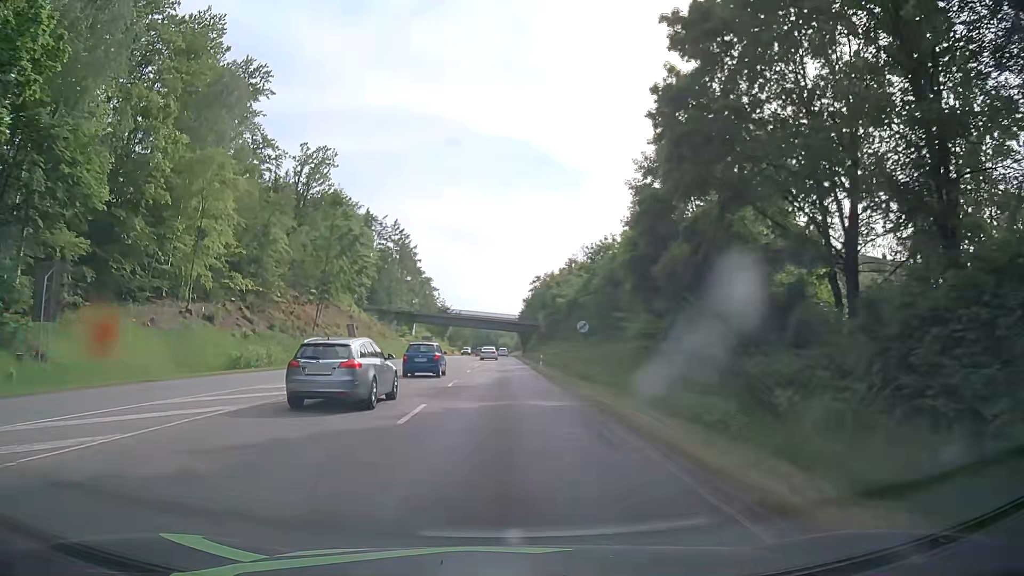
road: secondary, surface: asphalt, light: Day
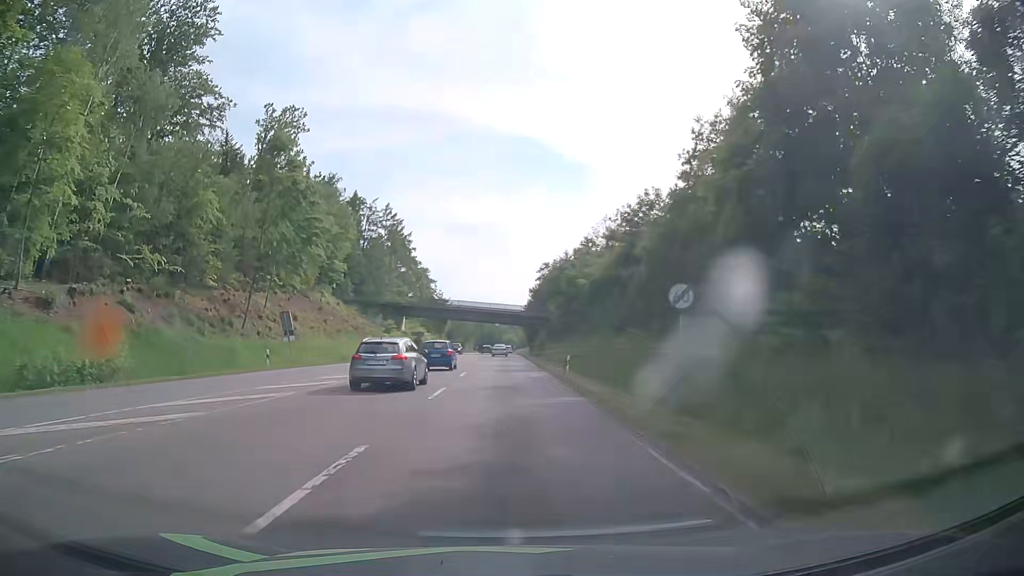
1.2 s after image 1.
(0.0, +18.4) m; 0°
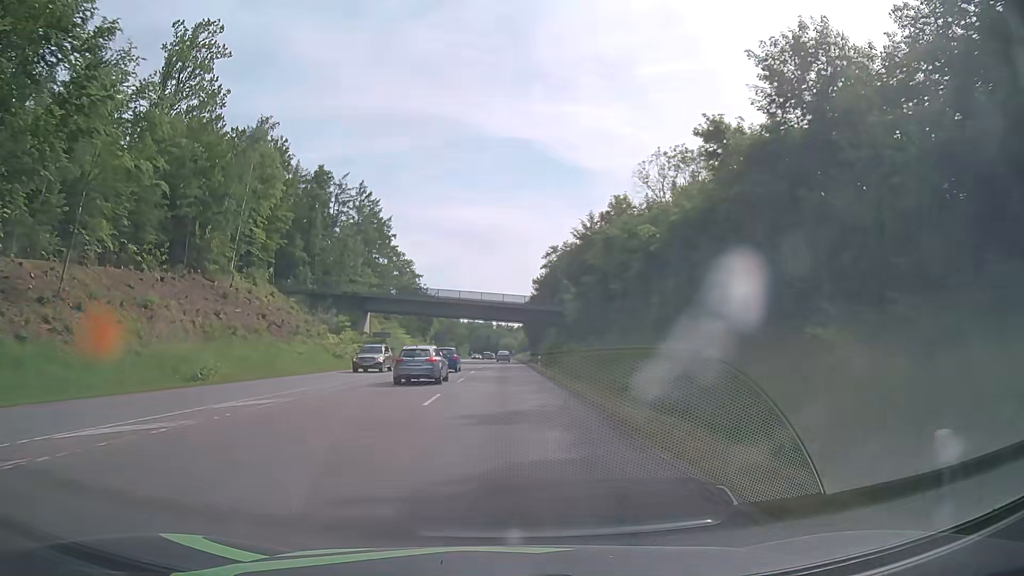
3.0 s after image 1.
(-0.1, +28.4) m; 0°
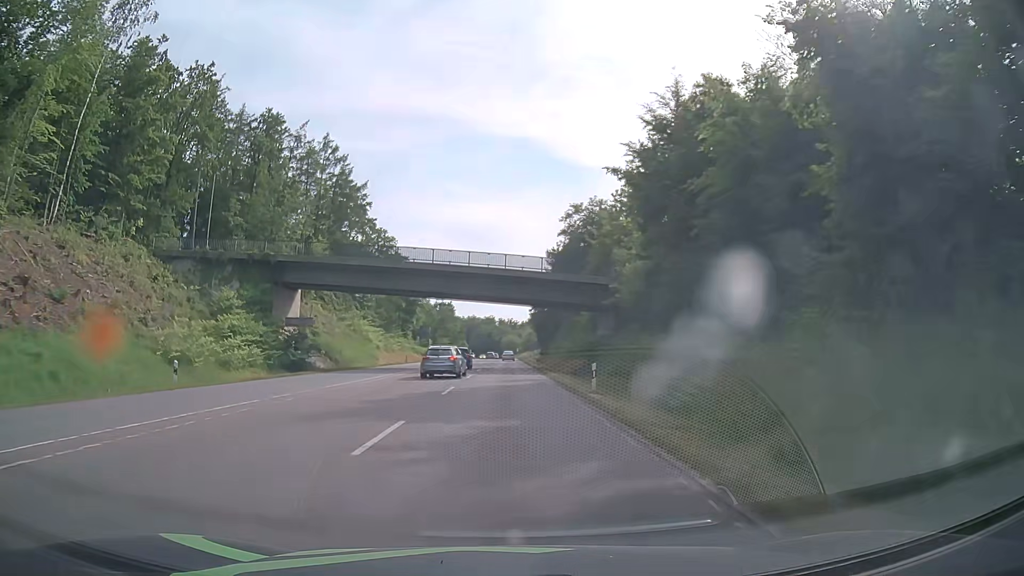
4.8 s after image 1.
(0.0, +31.1) m; 0°
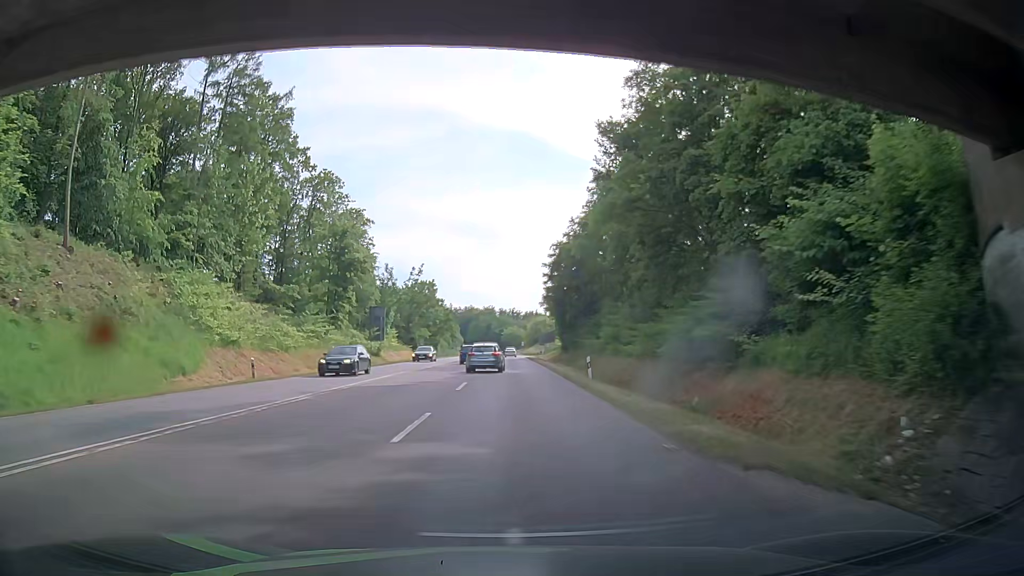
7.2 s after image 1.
(-0.1, +45.5) m; 0°
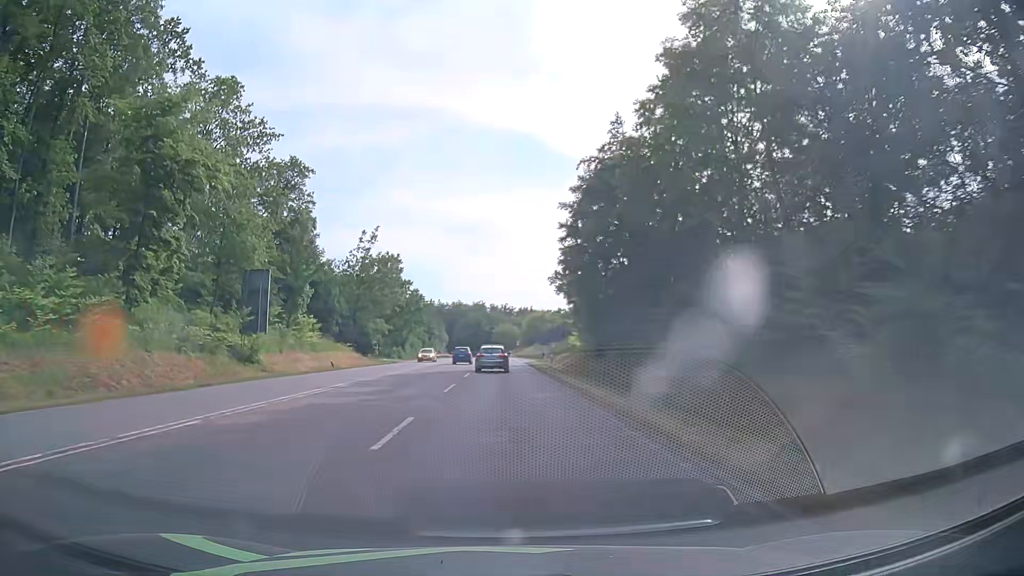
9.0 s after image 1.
(+0.2, +35.0) m; 0°
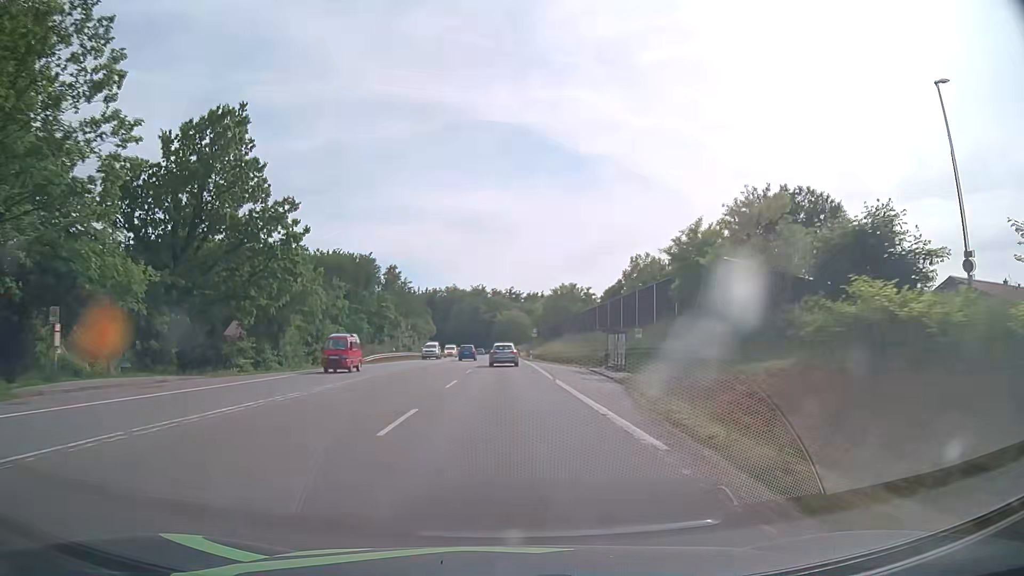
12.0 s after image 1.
(0.0, +61.1) m; 0°
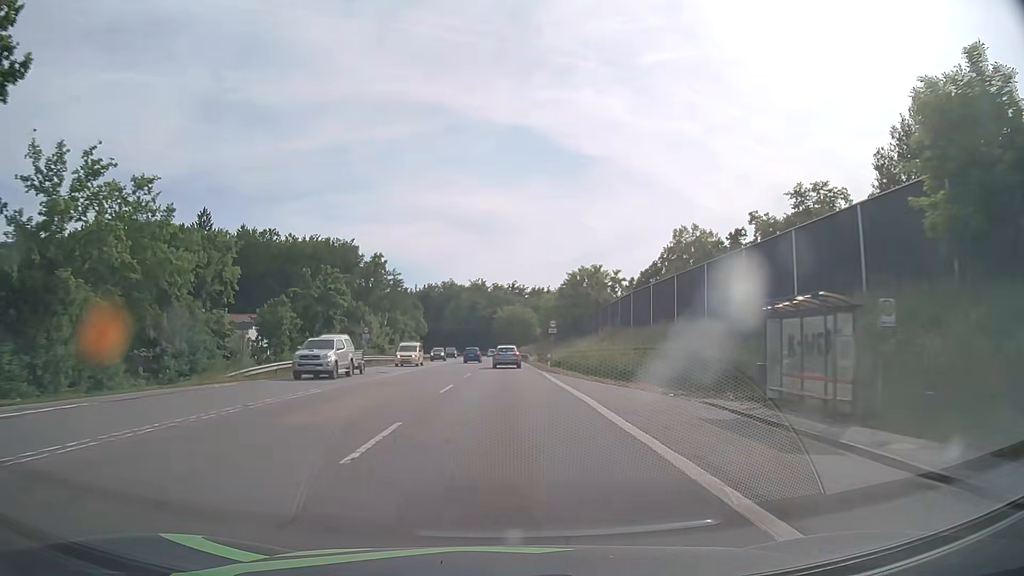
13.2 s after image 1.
(0.0, +25.9) m; 0°
(0, +10) (0, +20) (0, +30) (0, +40) (0, +50) (0, +60) (0, +70) (-1, +80) (-1, +90) (-1, +100) m
